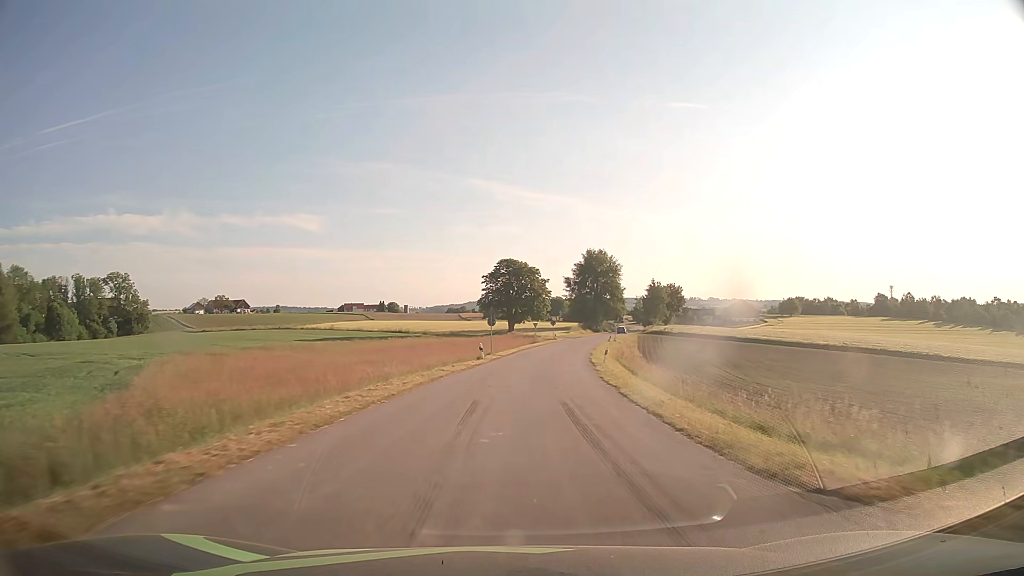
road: tertiary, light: Day
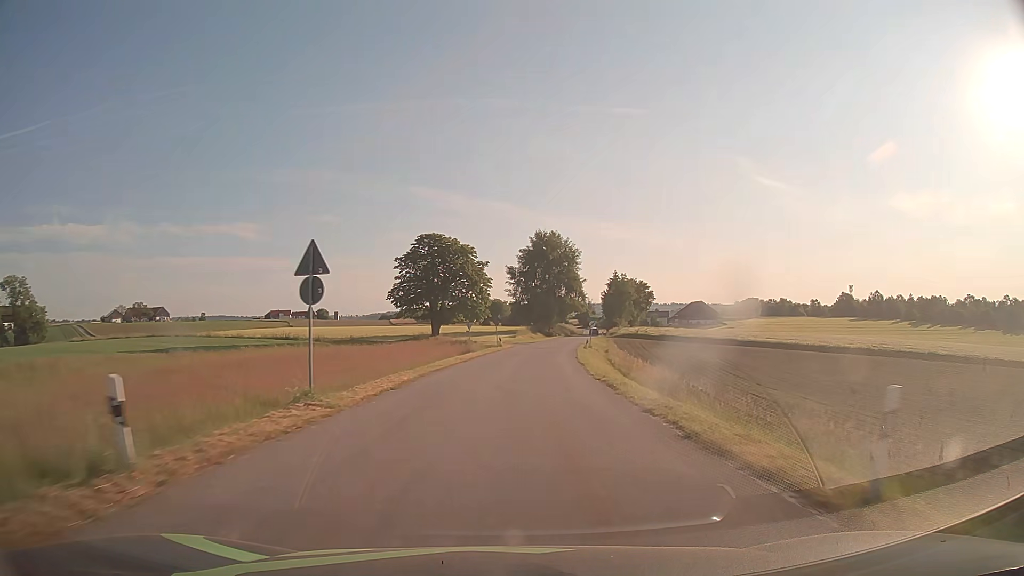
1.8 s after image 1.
(+1.5, +31.9) m; +5°
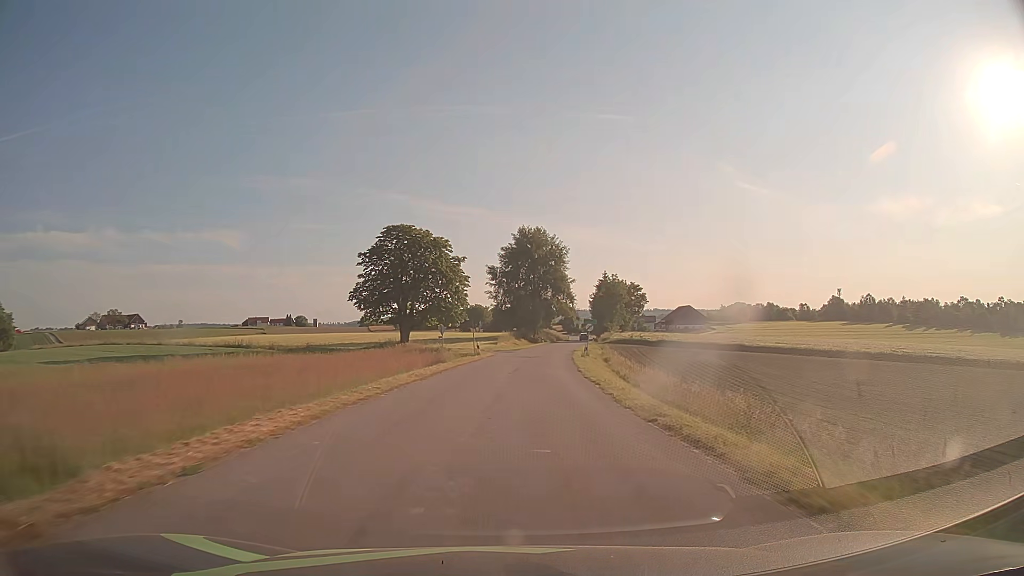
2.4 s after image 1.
(+0.1, +10.6) m; +2°
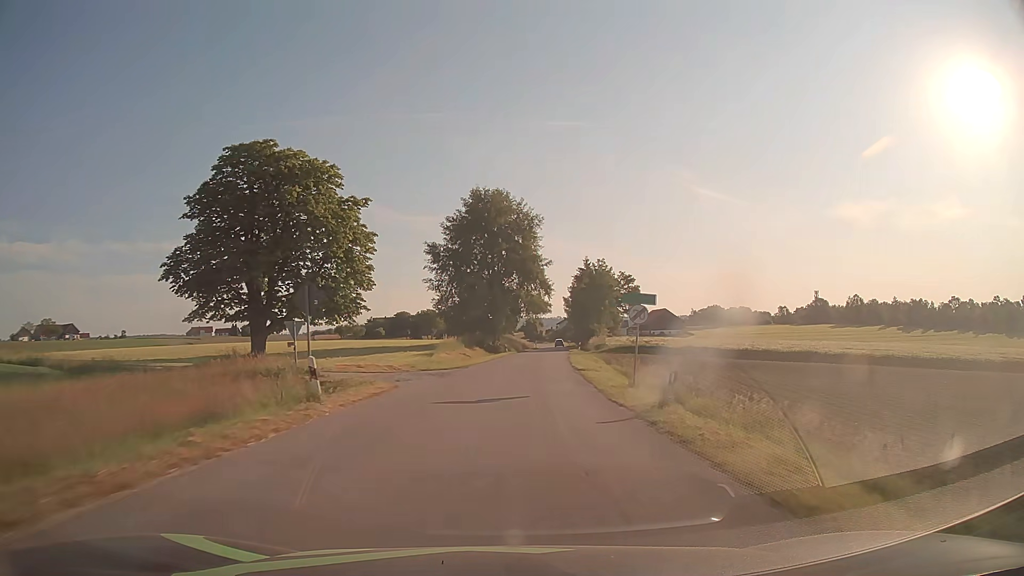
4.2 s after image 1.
(+1.1, +31.6) m; +3°
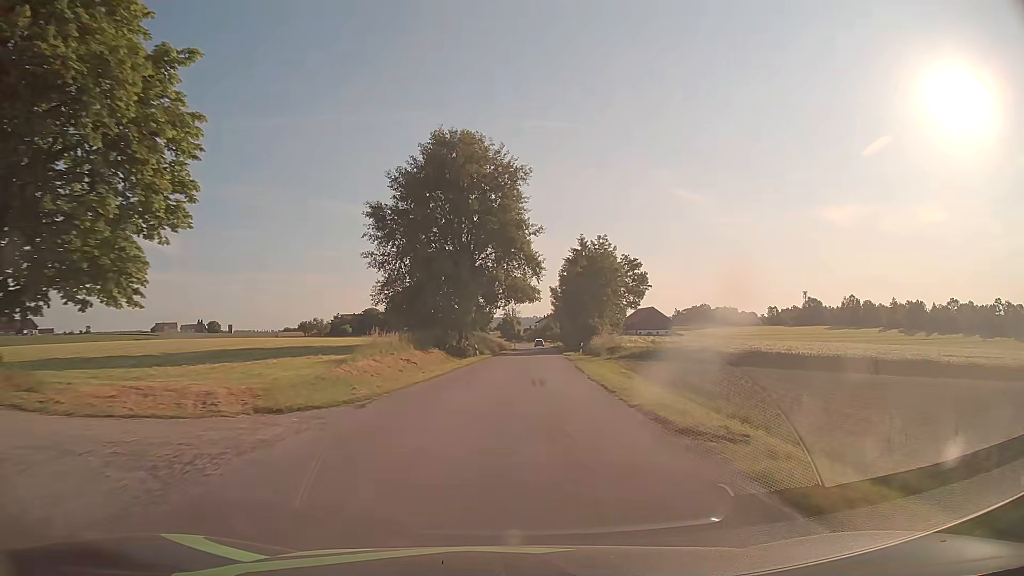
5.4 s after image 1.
(+0.3, +21.0) m; +2°
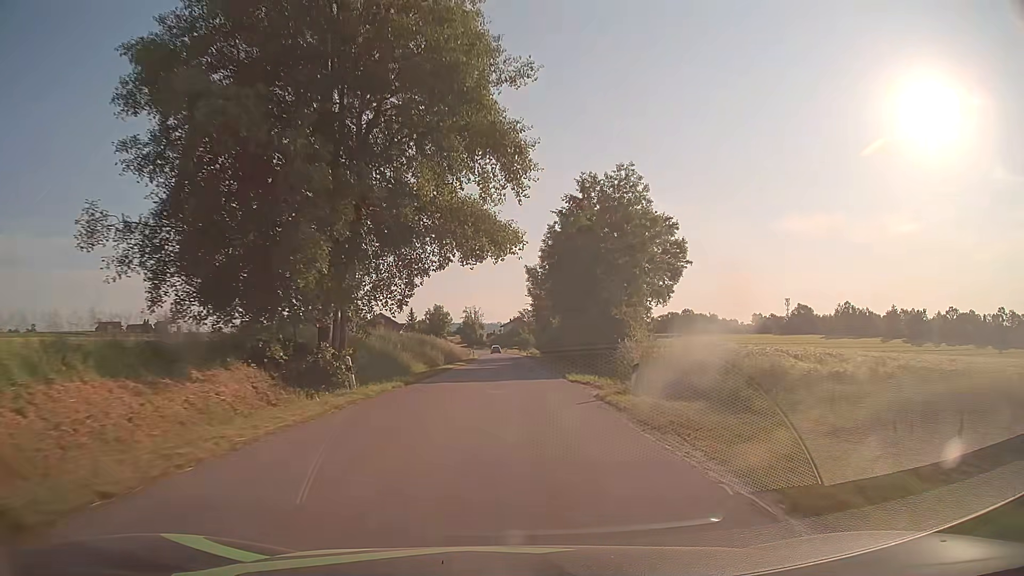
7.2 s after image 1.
(+1.0, +31.4) m; +3°
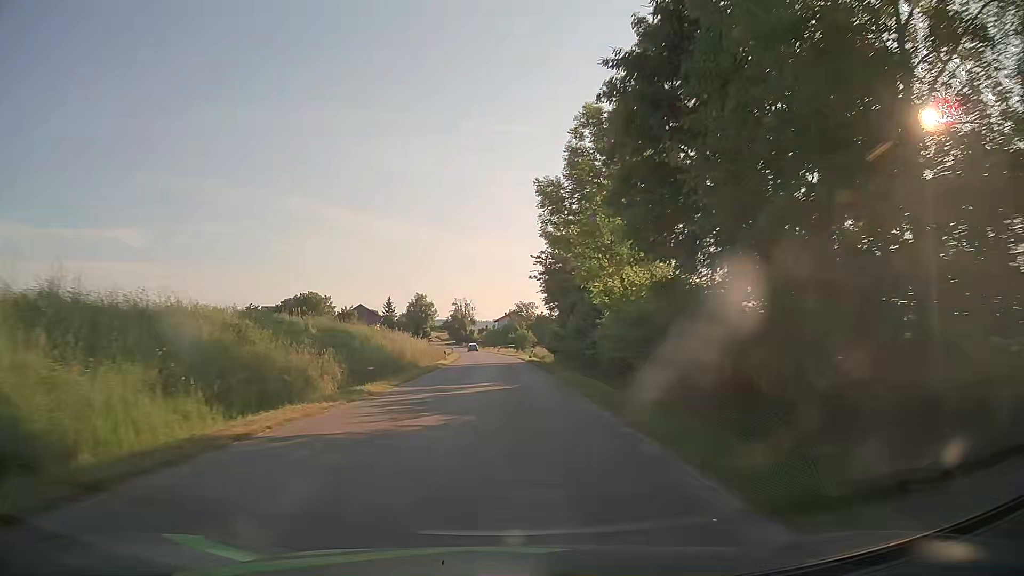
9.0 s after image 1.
(+0.4, +31.6) m; 0°
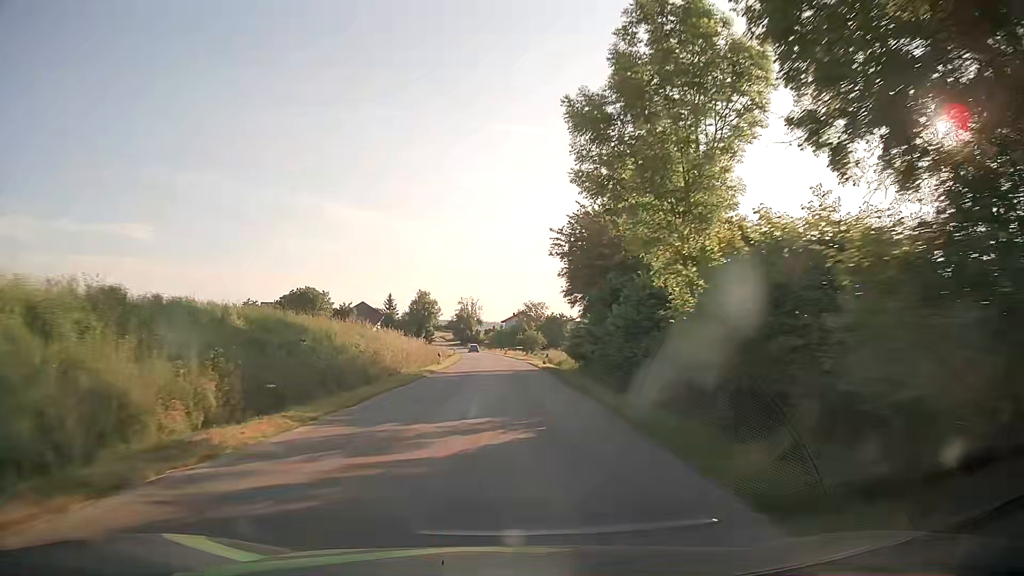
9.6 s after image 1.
(-0.1, +10.6) m; -1°
(0, +10) (0, +20) (0, +30) (-1, +40) (-1, +50) (-1, +60) (-2, +70) (-2, +80) (-3, +90) (-4, +100) m
